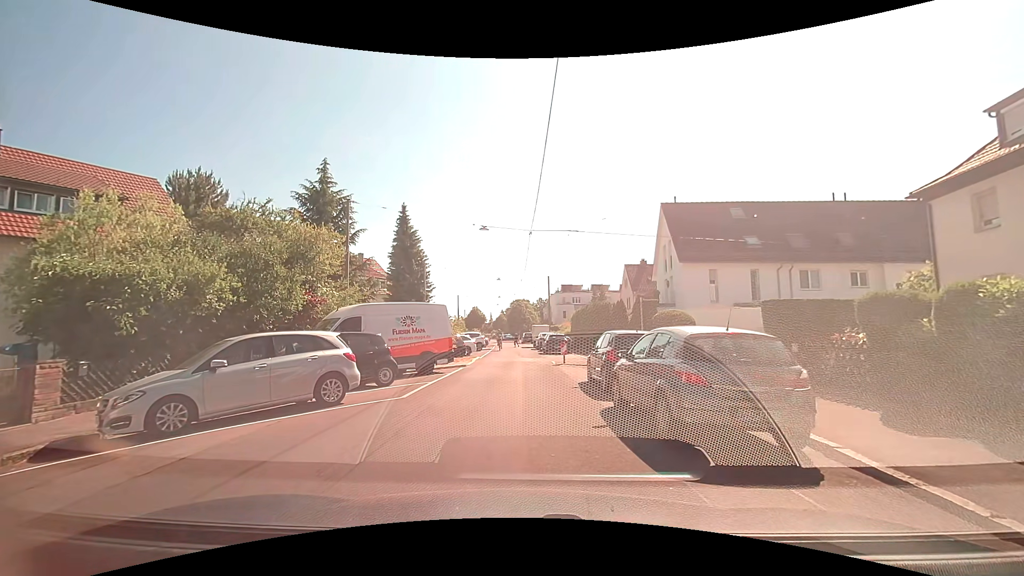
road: residential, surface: asphalt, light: Day
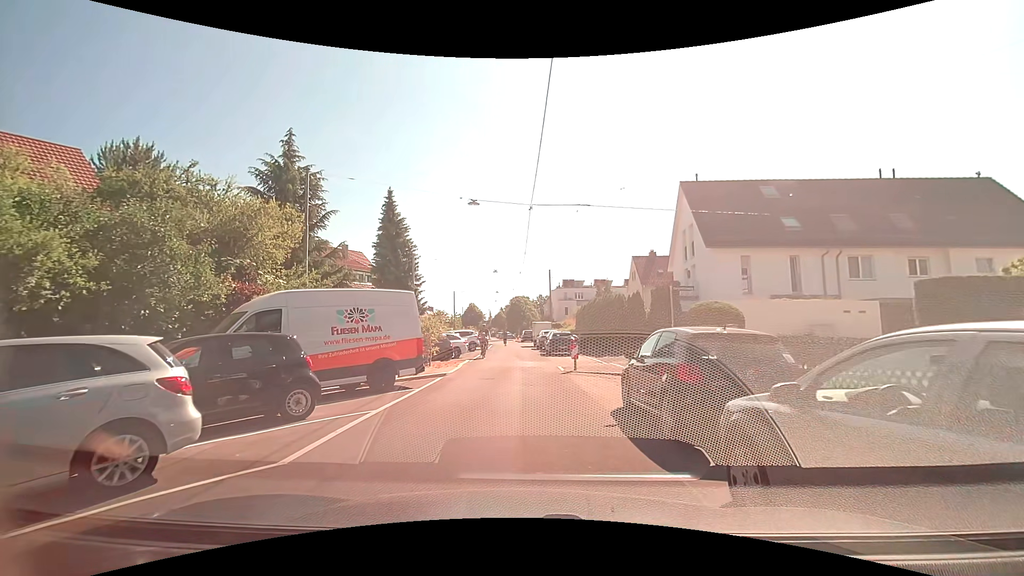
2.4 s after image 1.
(+0.1, +5.4) m; +1°
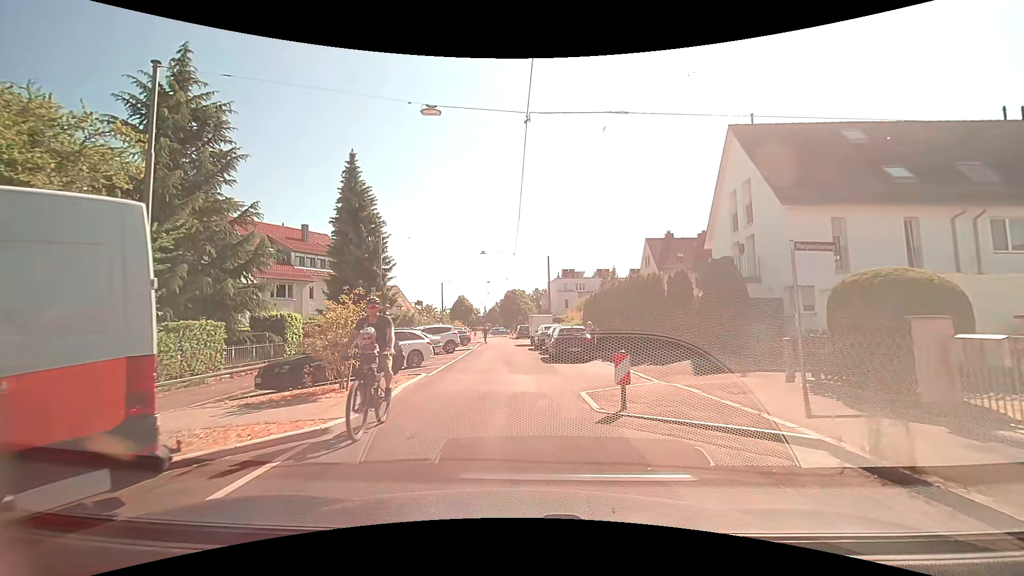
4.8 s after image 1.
(-0.1, +9.5) m; 0°
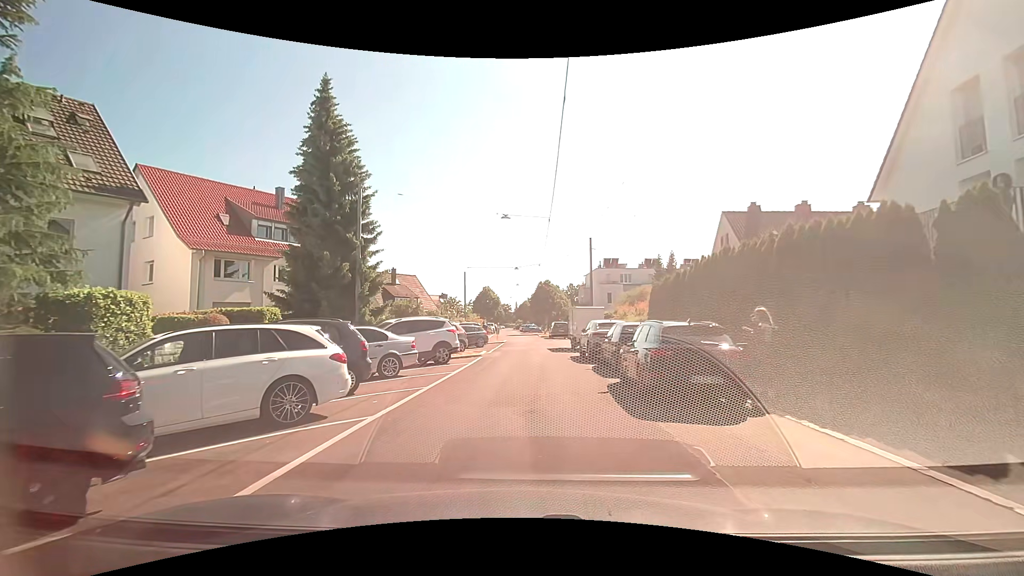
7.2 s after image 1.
(-0.2, +11.9) m; -4°
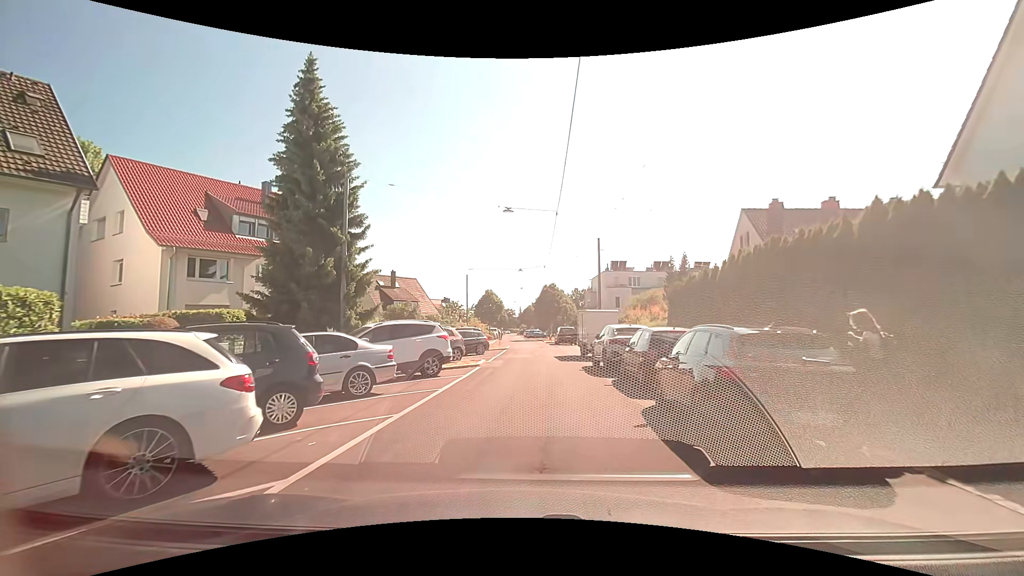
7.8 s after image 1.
(0.0, +2.8) m; 0°
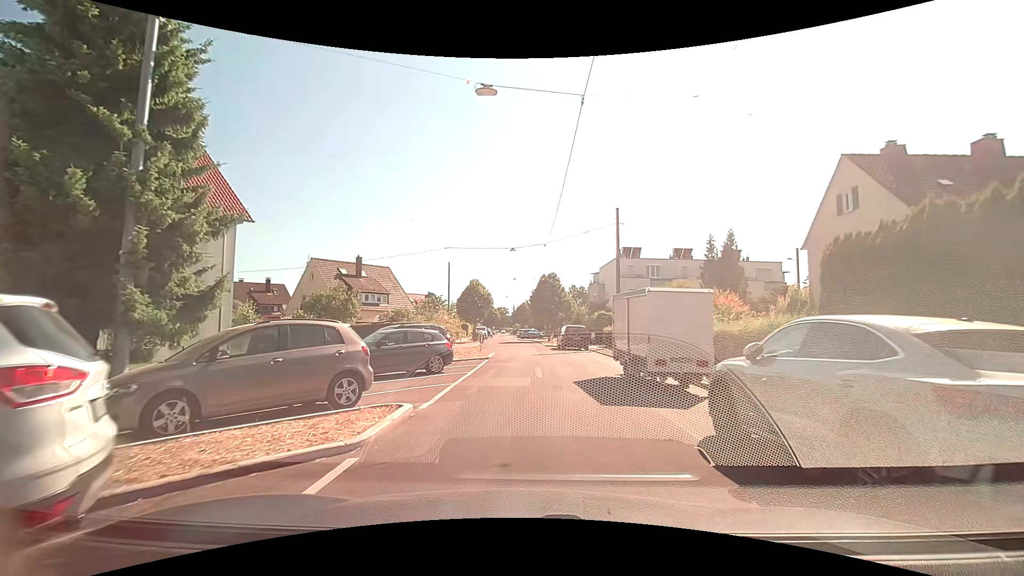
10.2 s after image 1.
(+0.2, +12.8) m; +2°
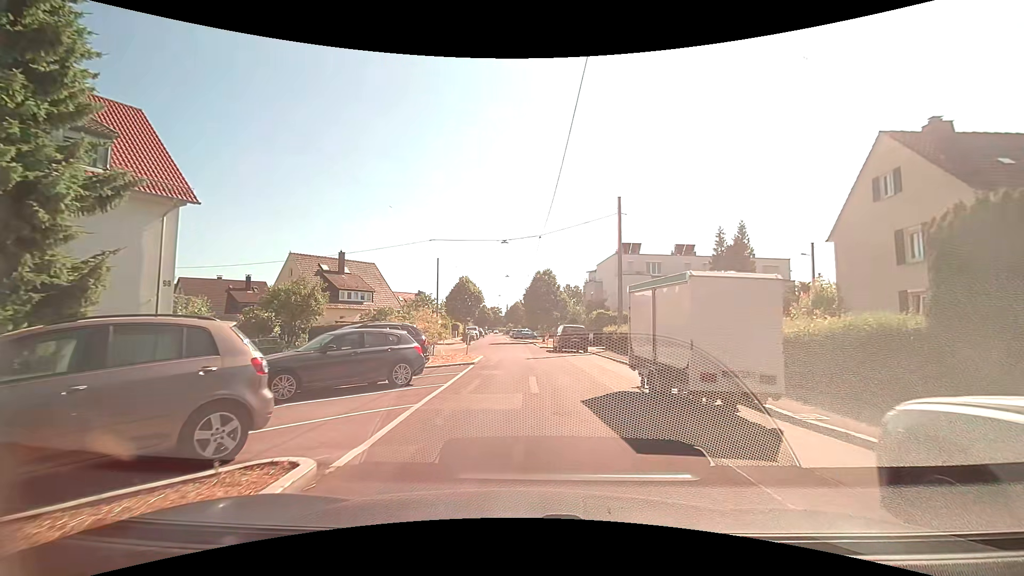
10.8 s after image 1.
(0.0, +3.4) m; 0°
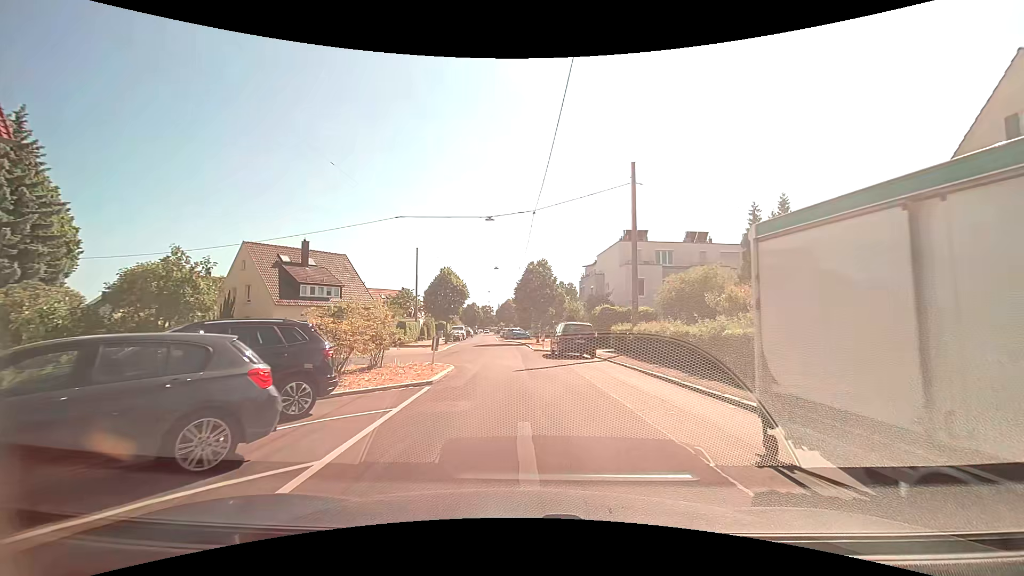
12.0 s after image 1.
(+0.1, +7.1) m; +2°
(0, +10) (0, +20) (-1, +30) (-1, +40) (-2, +50) (-5, +60) (-6, +70) (-6, +79) (-7, +89) (-7, +99) m
